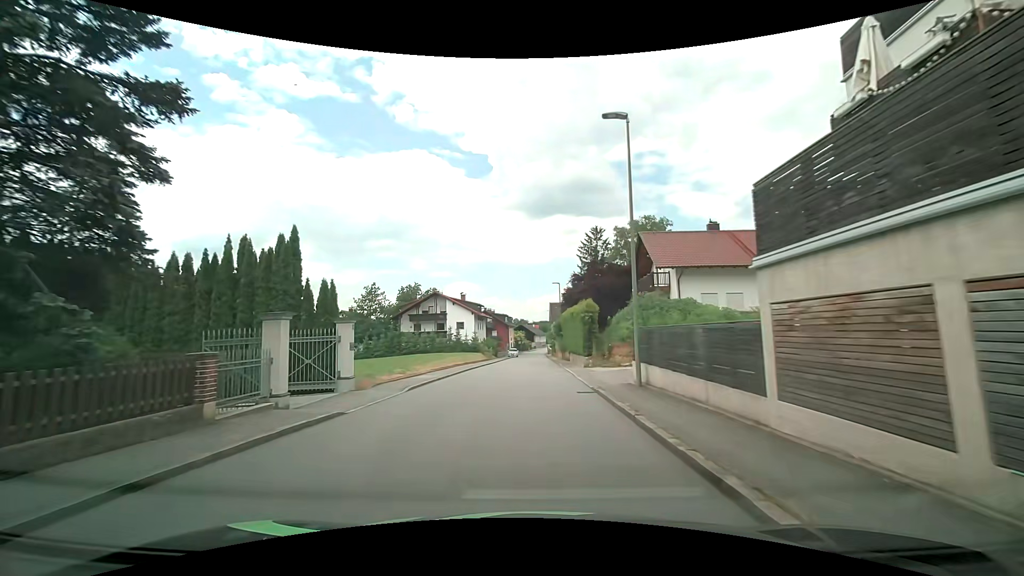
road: secondary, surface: asphalt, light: Day
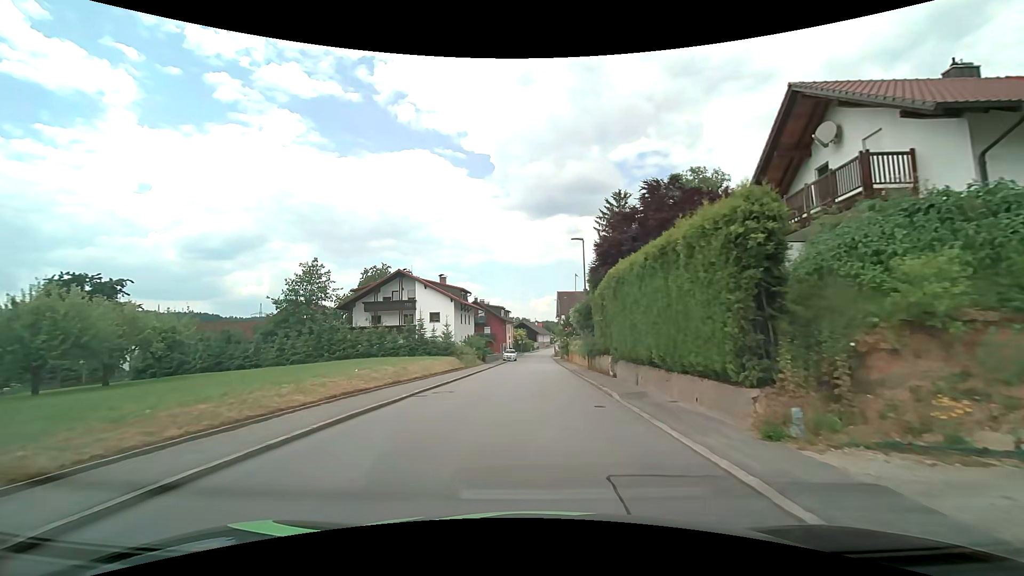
(-0.2, +22.7) m; 0°
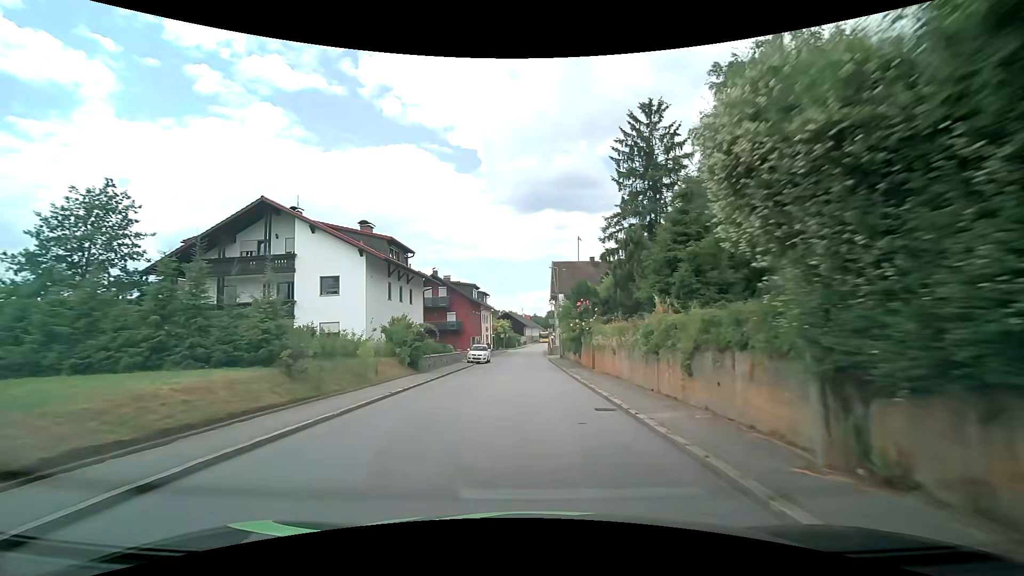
(+0.1, +26.3) m; +1°
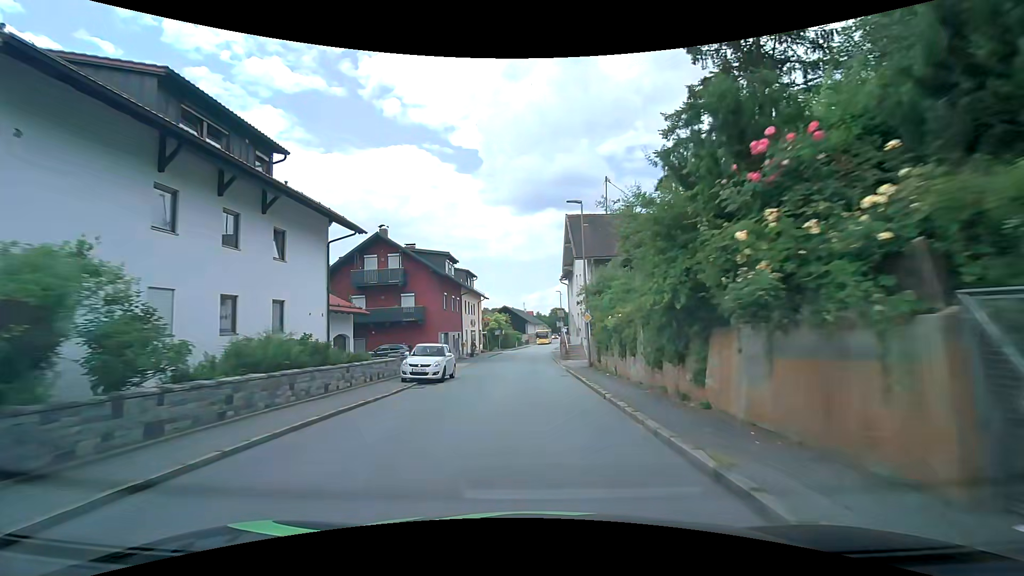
(-0.1, +21.4) m; 0°
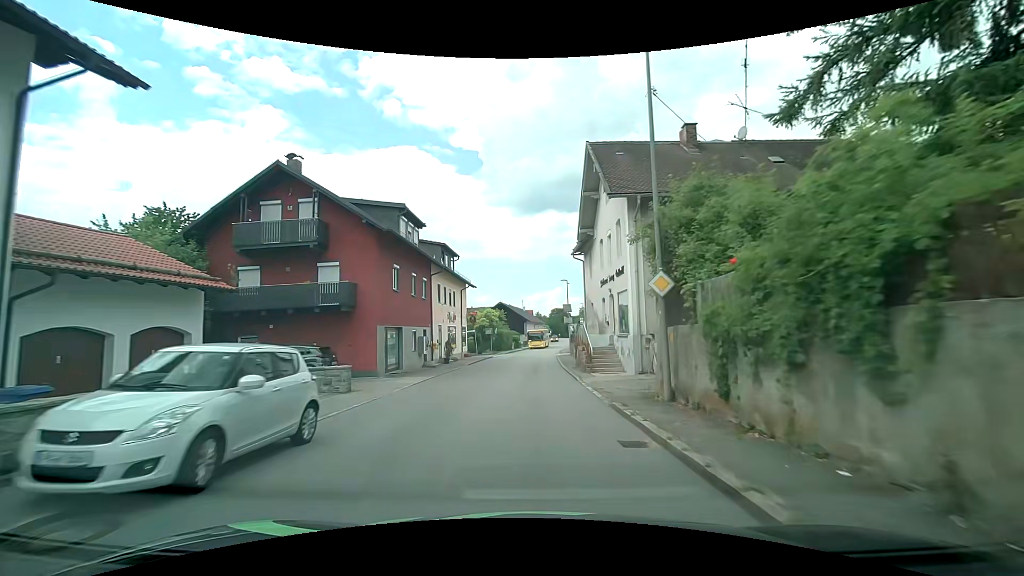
(-0.1, +14.4) m; 0°
